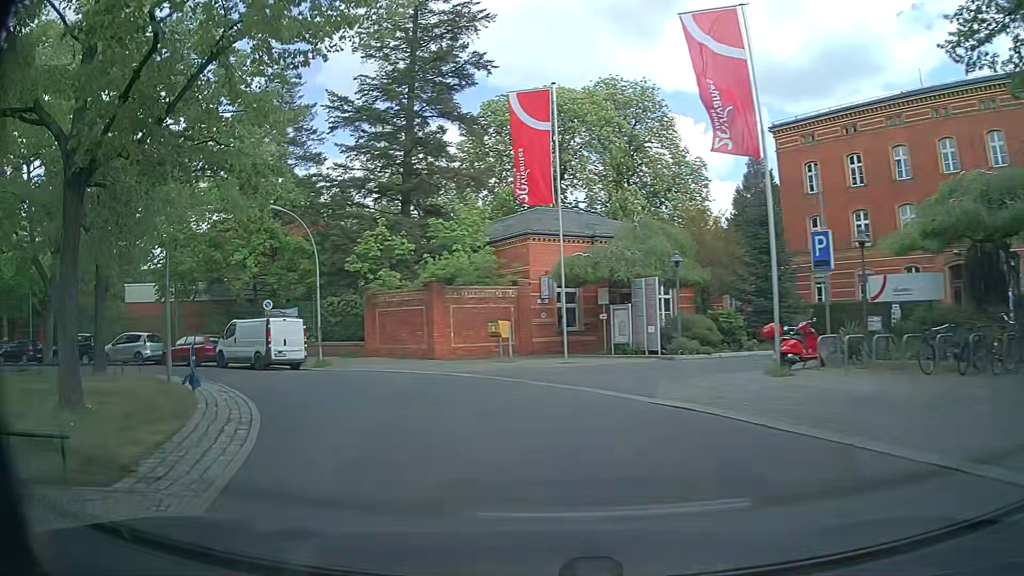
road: residential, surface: asphalt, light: Day
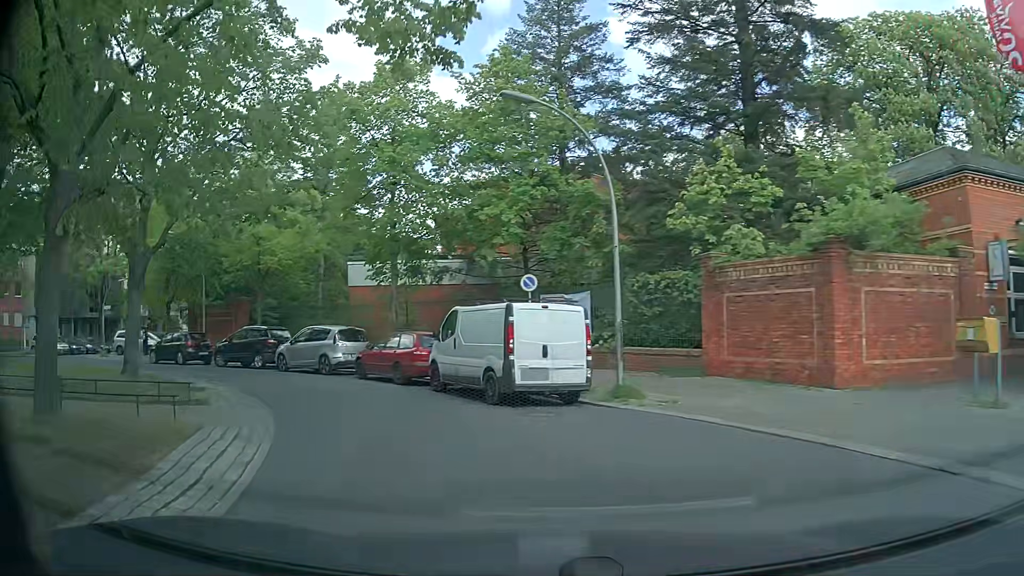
(-3.2, +12.4) m; -27°
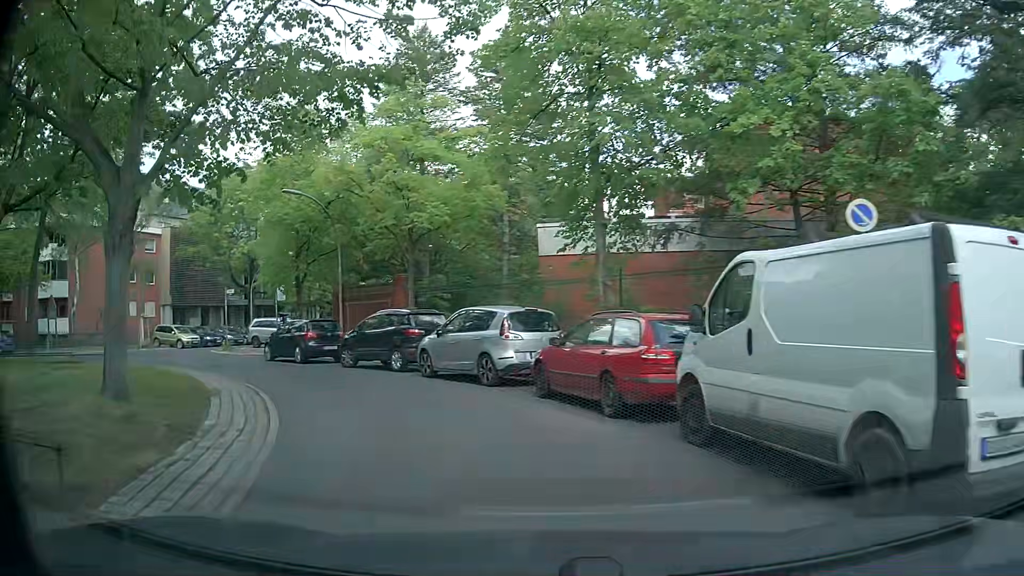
(-1.4, +8.6) m; -17°
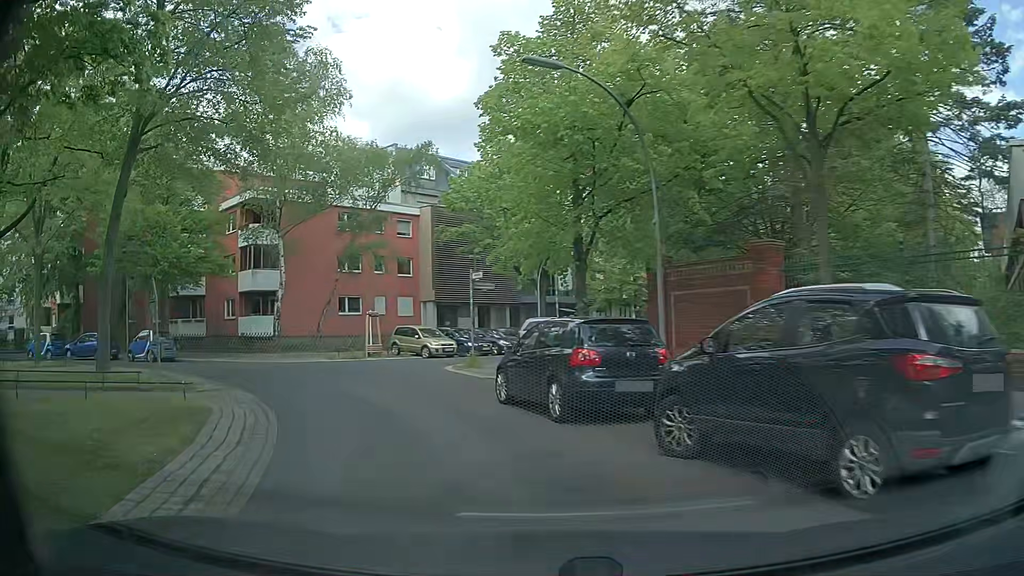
(-3.3, +12.7) m; -28°
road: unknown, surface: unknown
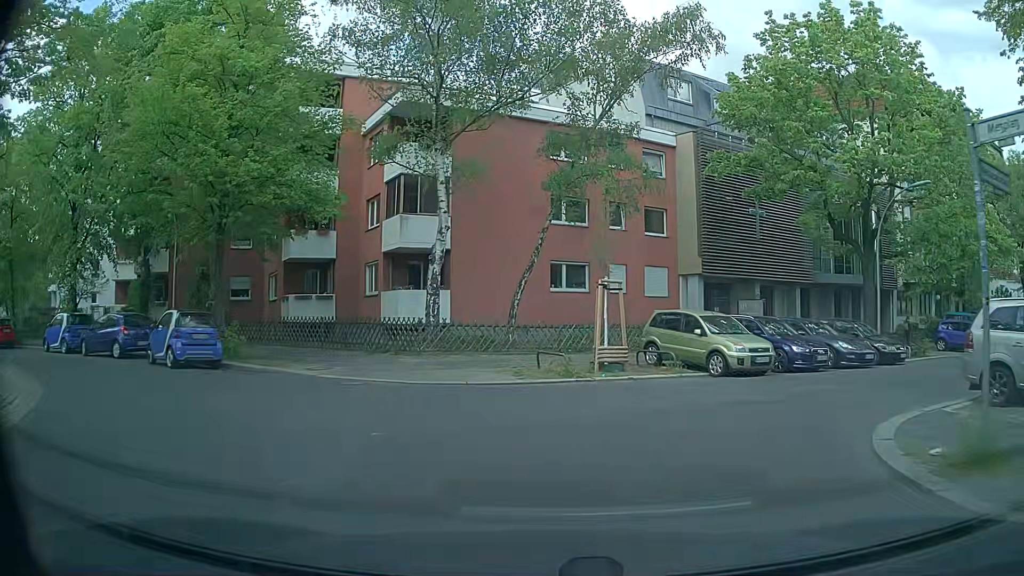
(-4.1, +15.9) m; -21°
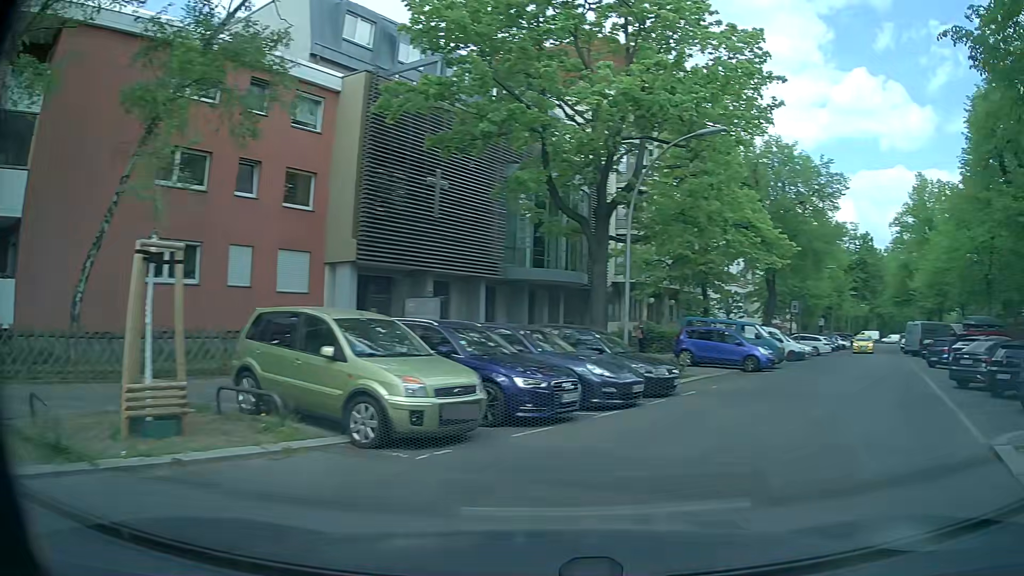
(+1.3, +8.5) m; +28°
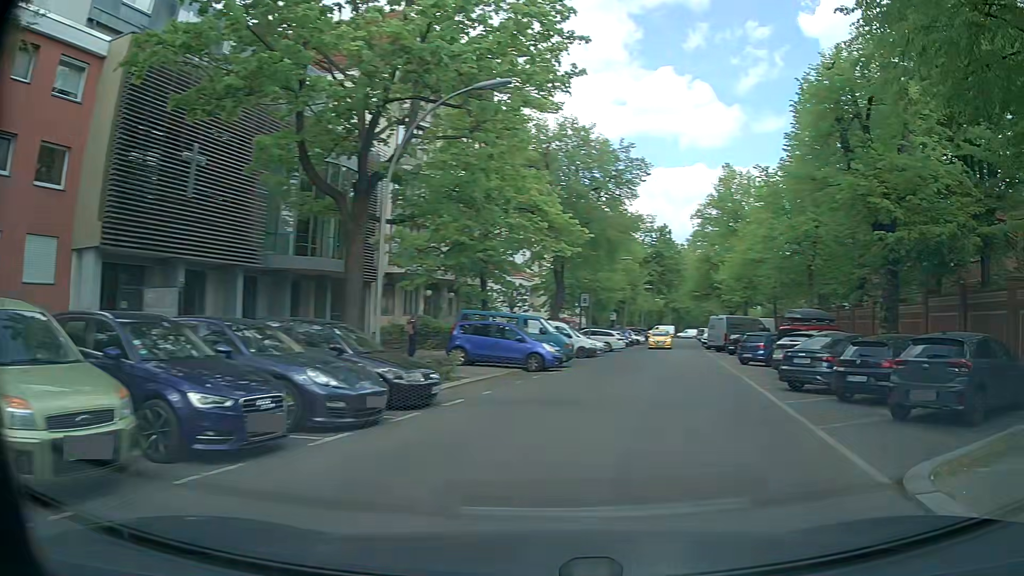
(+0.5, +3.1) m; +18°
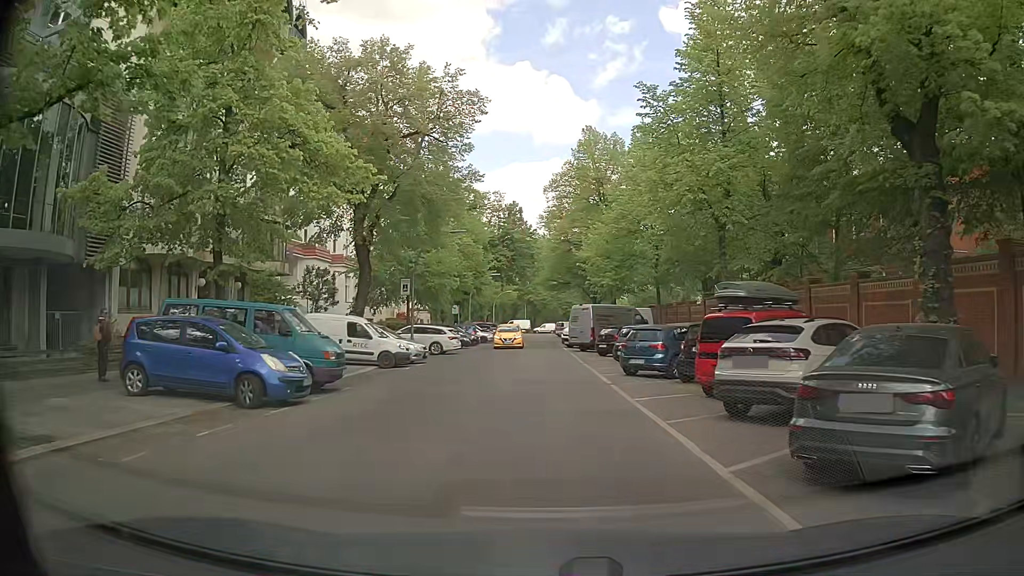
(+2.2, +10.8) m; +15°
